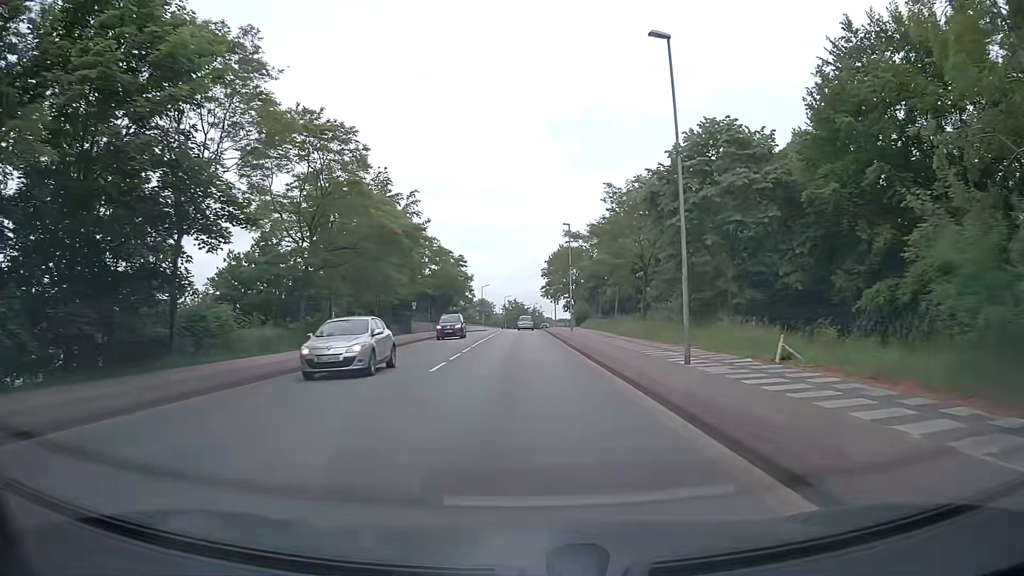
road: secondary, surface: asphalt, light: Day
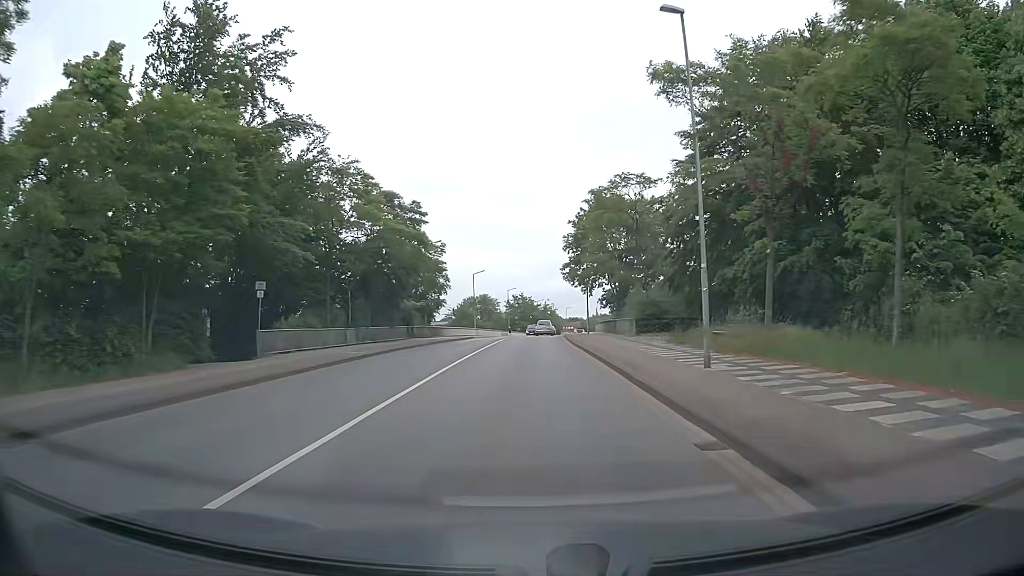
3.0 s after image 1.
(-0.3, +37.9) m; -1°
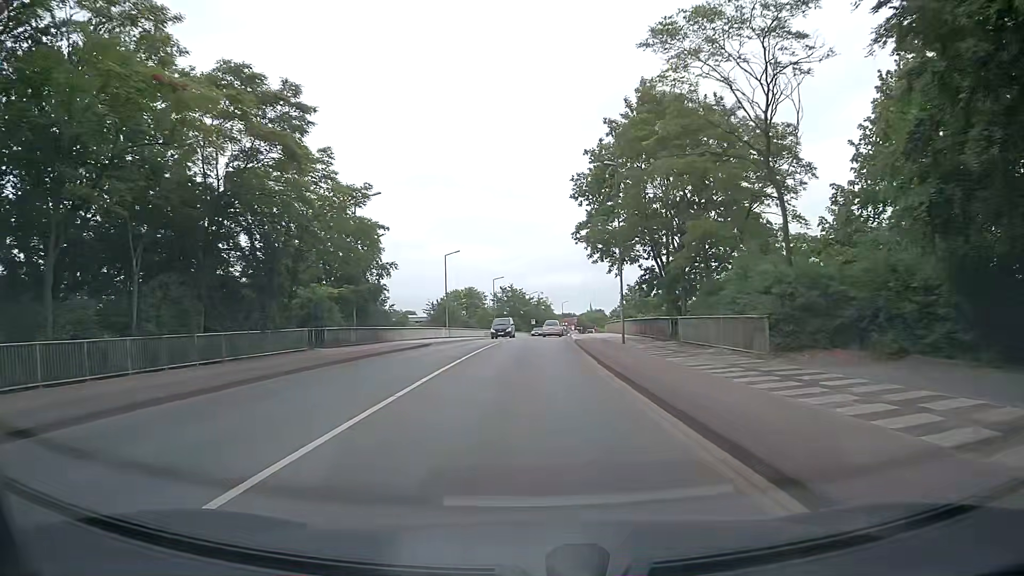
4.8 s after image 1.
(+0.2, +22.6) m; +1°
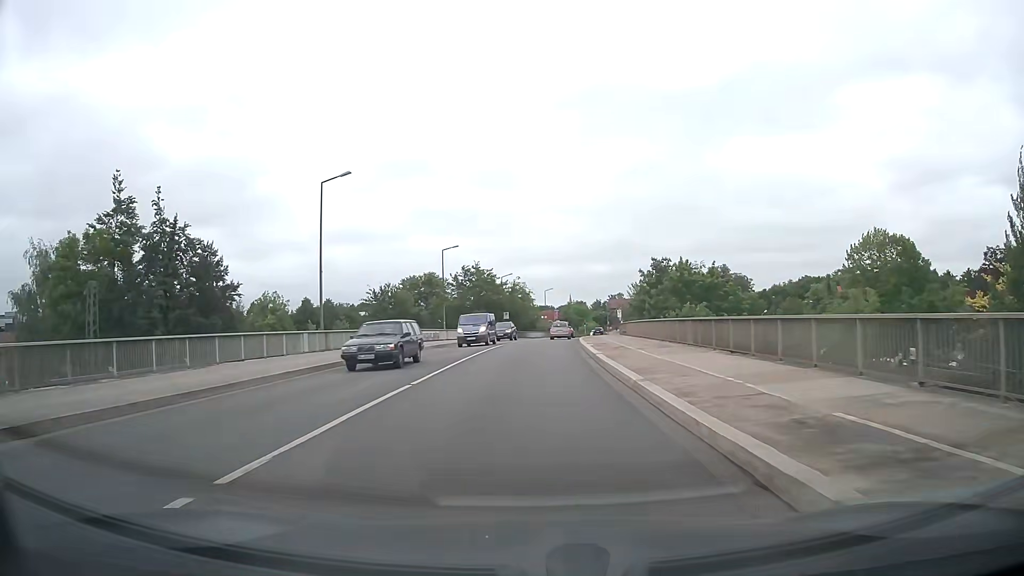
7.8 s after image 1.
(+0.7, +35.6) m; +2°
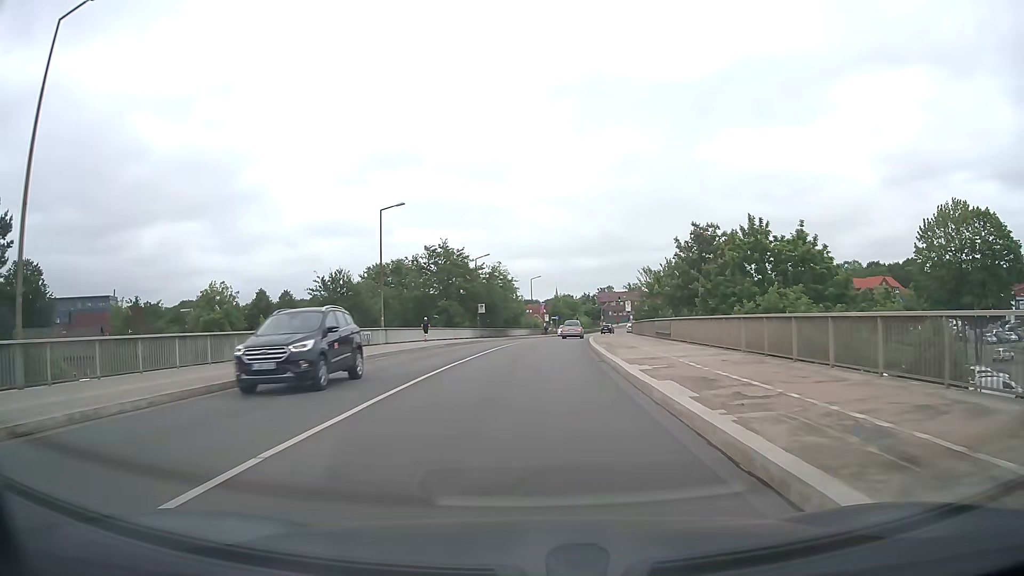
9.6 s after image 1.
(+0.2, +20.8) m; +1°
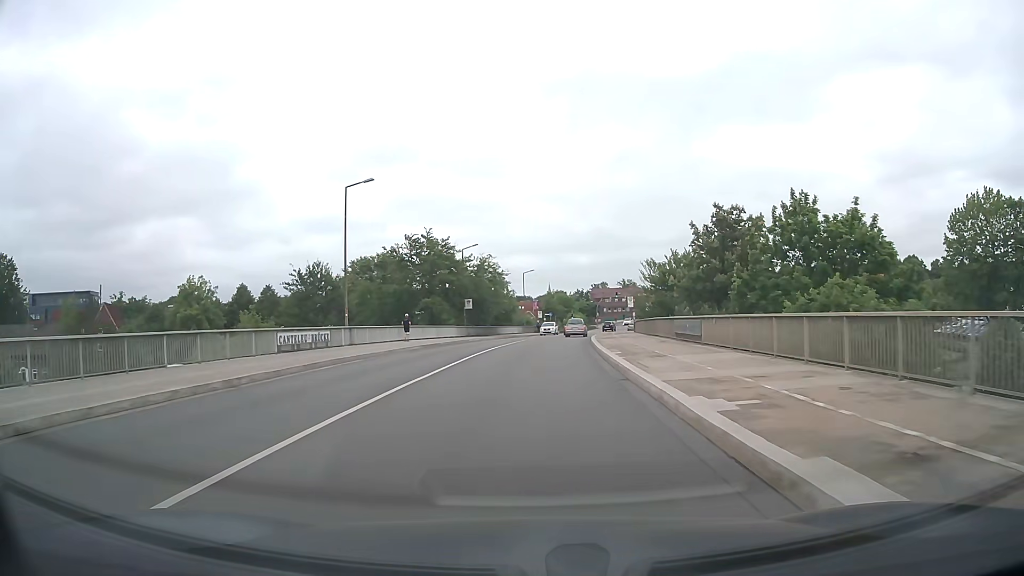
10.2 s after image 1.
(0.0, +6.7) m; +1°
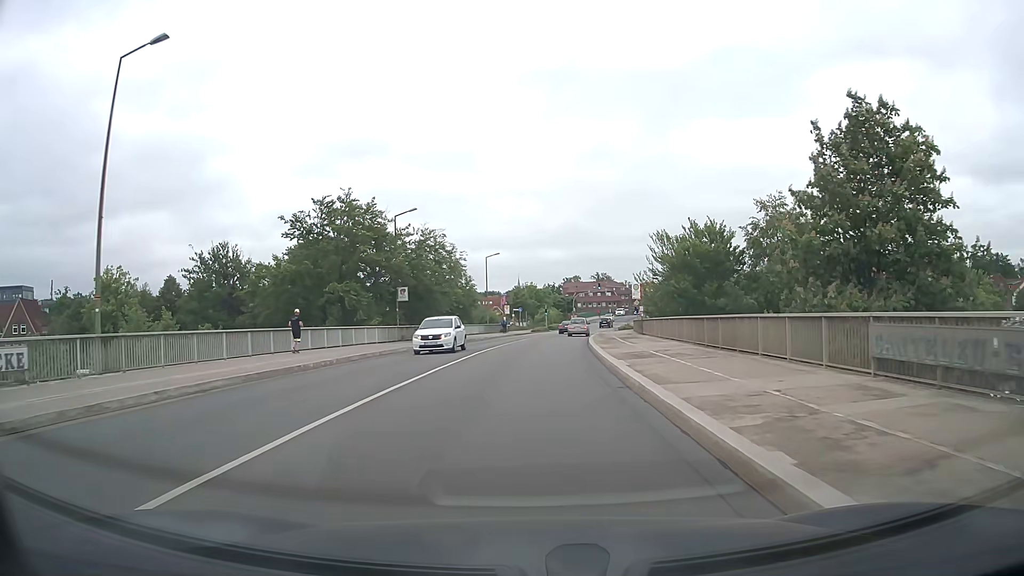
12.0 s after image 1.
(+0.4, +19.7) m; +2°
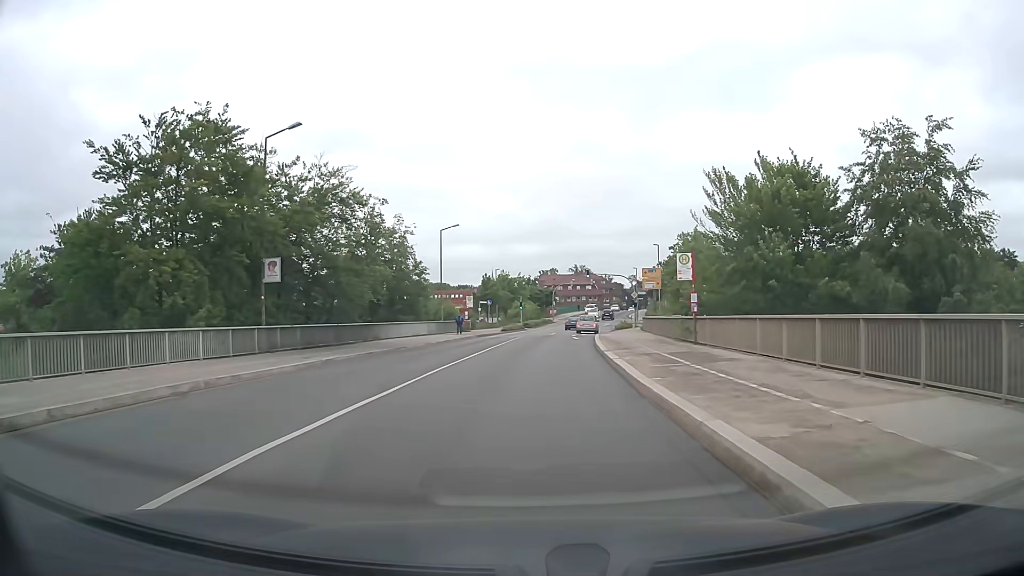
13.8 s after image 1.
(+0.3, +19.8) m; +2°
